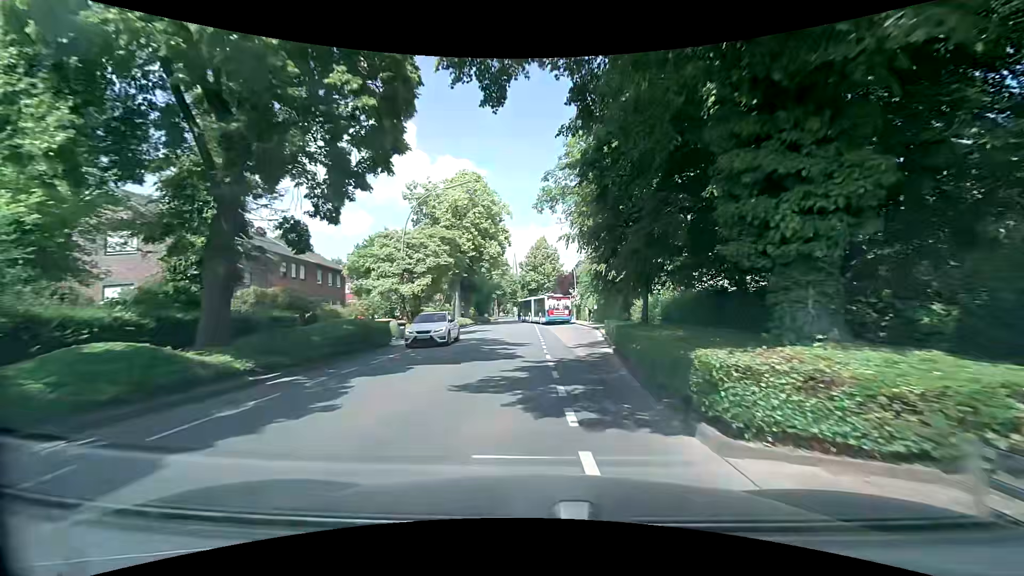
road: secondary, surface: asphalt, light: Day
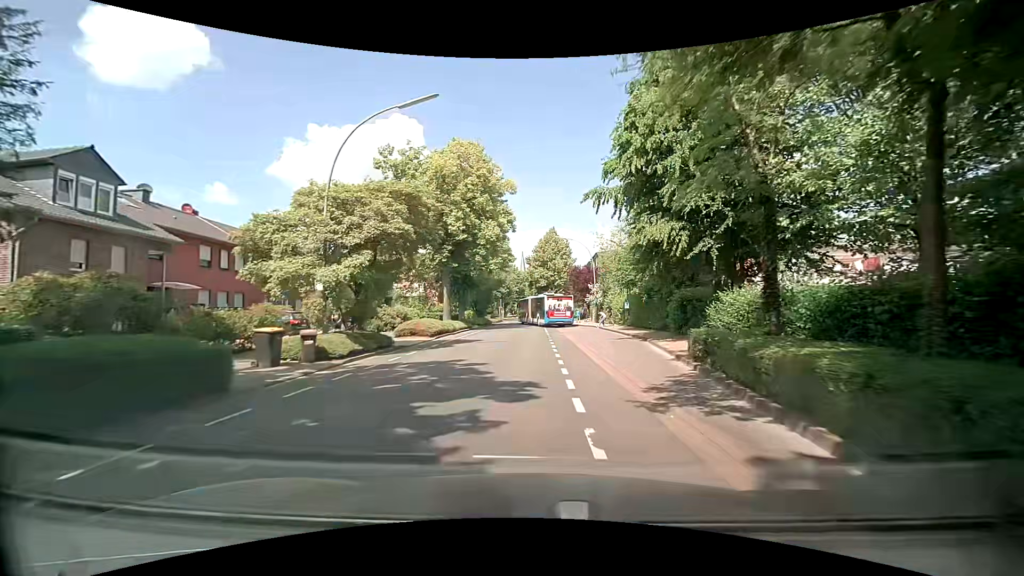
(-0.1, +11.6) m; 0°
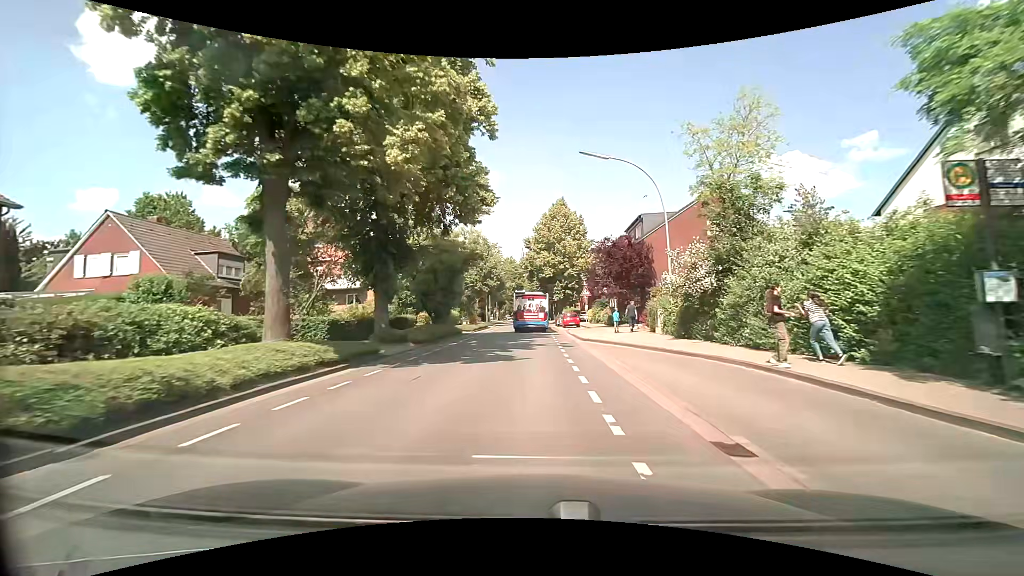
(-0.5, +27.9) m; -1°
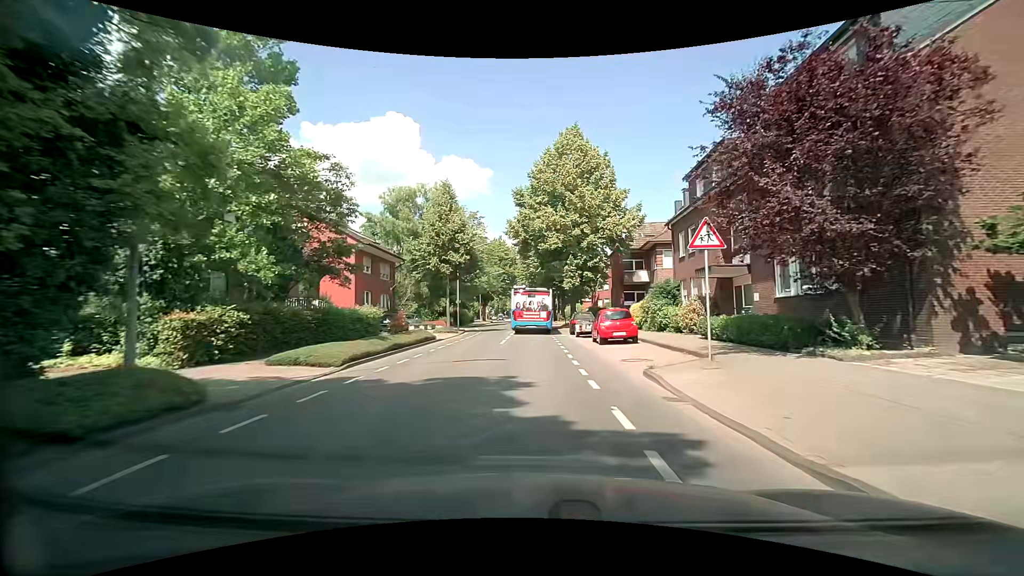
(0.0, +28.6) m; 0°
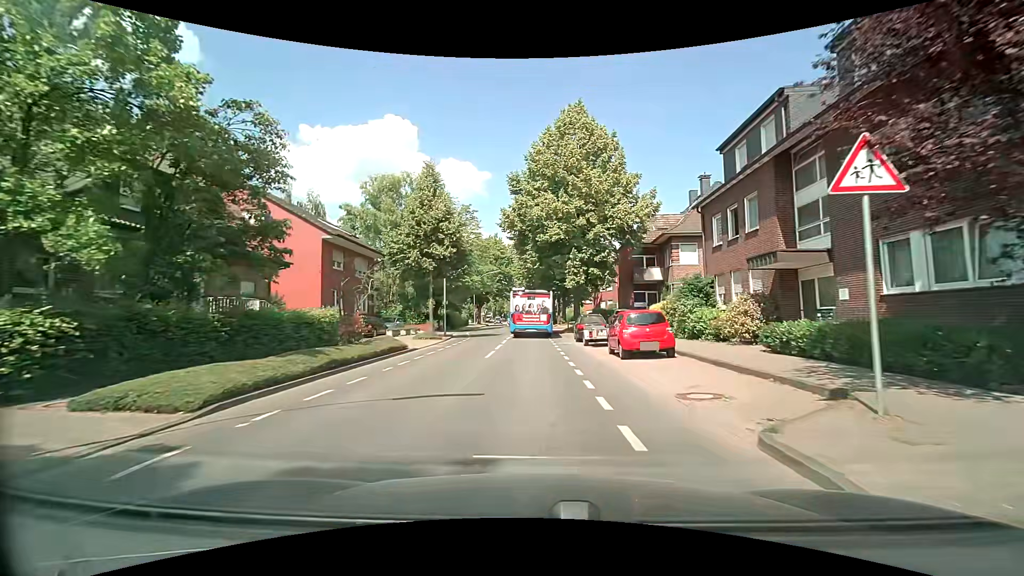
(0.0, +5.8) m; 0°
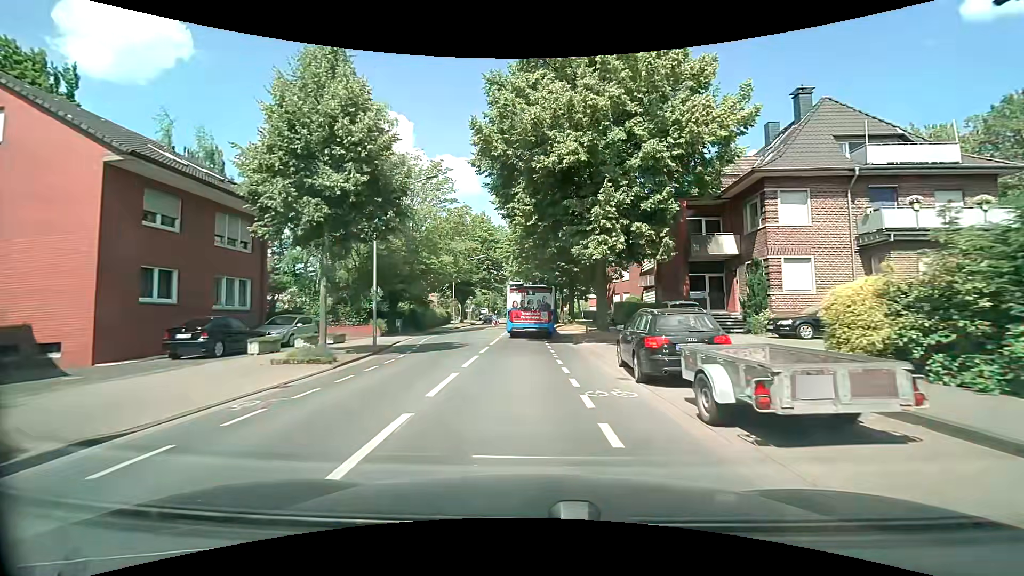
(+0.2, +16.5) m; +1°
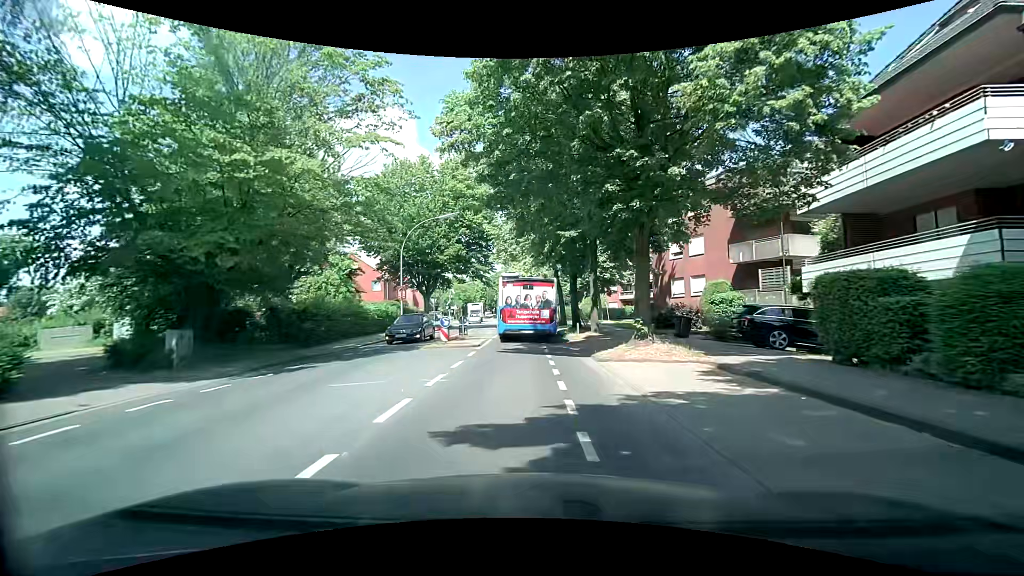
(-0.1, +25.2) m; 0°
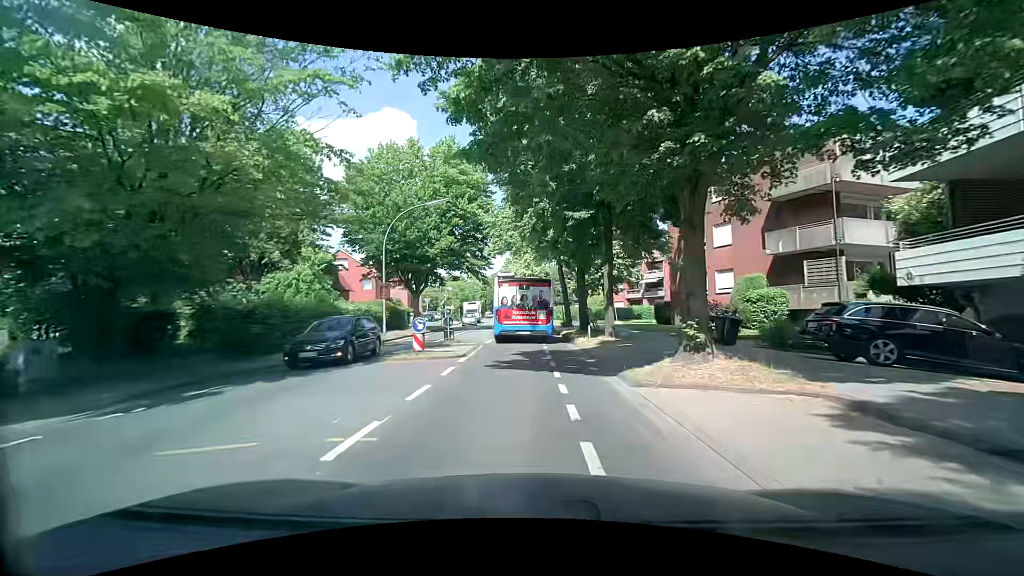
(0.0, +4.5) m; 0°
(0, +10) (0, +20) (-1, +30) (-1, +40) (-1, +50) (+6, +57) (+15, +61) (+24, +65) (+33, +69) (+43, +73) m
